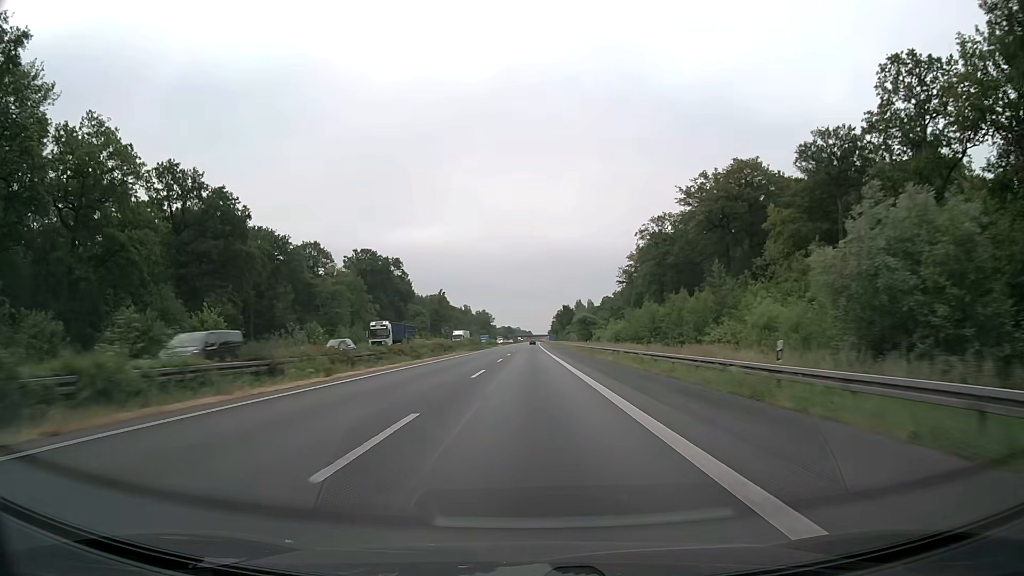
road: motorway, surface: asphalt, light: Day
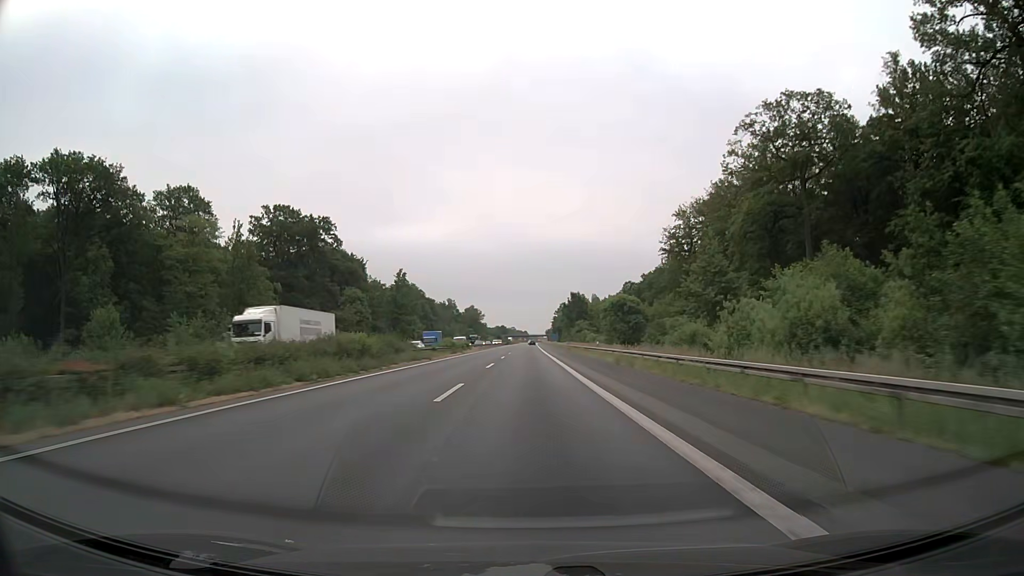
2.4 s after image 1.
(0.0, +63.4) m; 0°
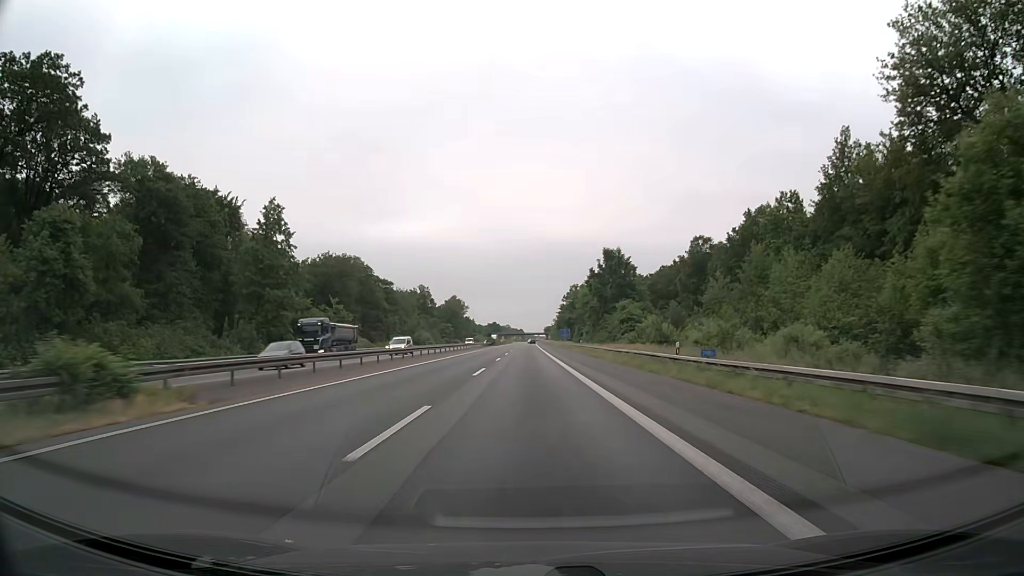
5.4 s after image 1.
(0.0, +79.3) m; 0°
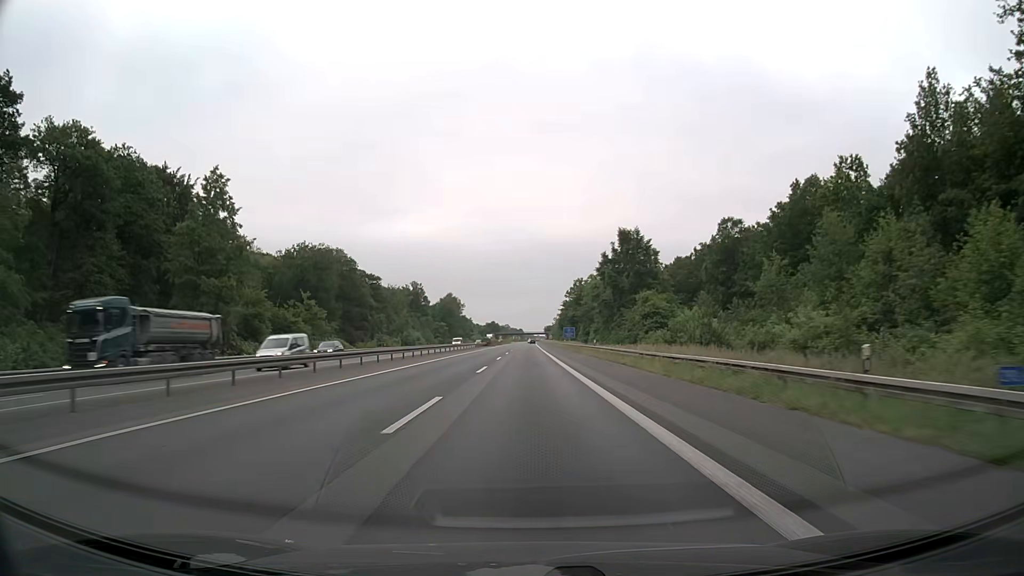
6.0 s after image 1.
(0.0, +15.8) m; 0°
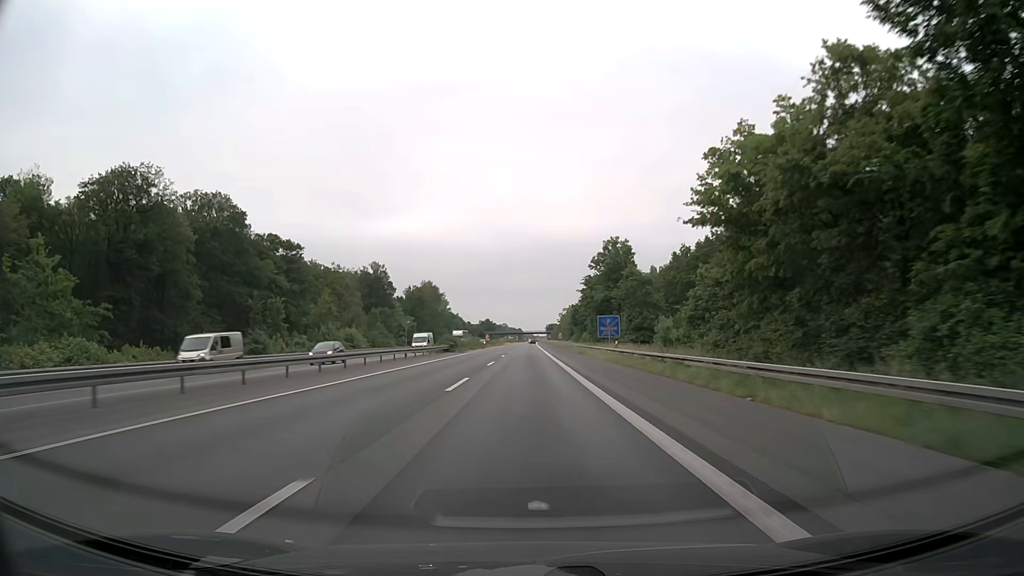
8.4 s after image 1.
(0.0, +63.4) m; 0°
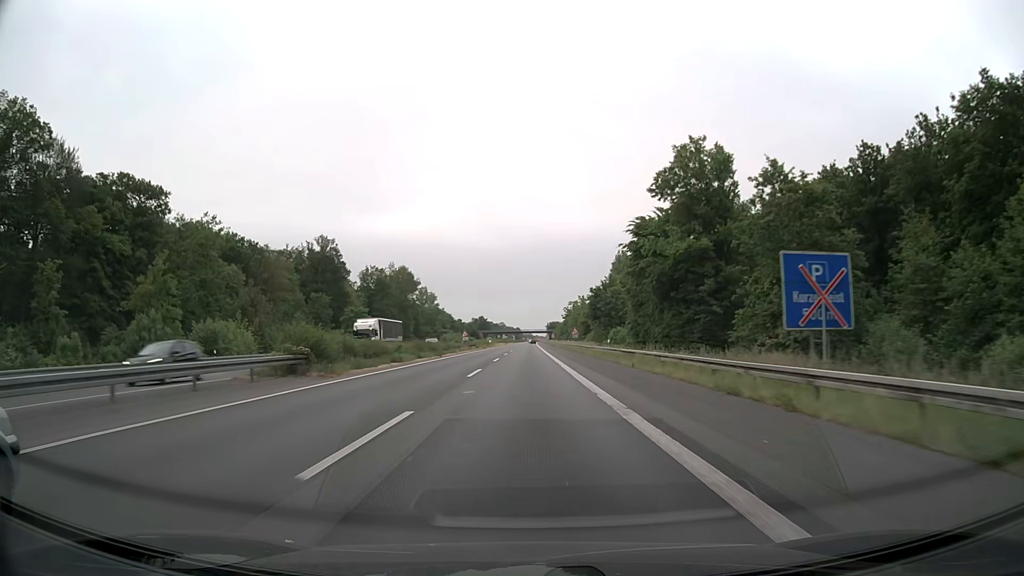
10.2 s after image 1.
(+0.1, +47.5) m; 0°
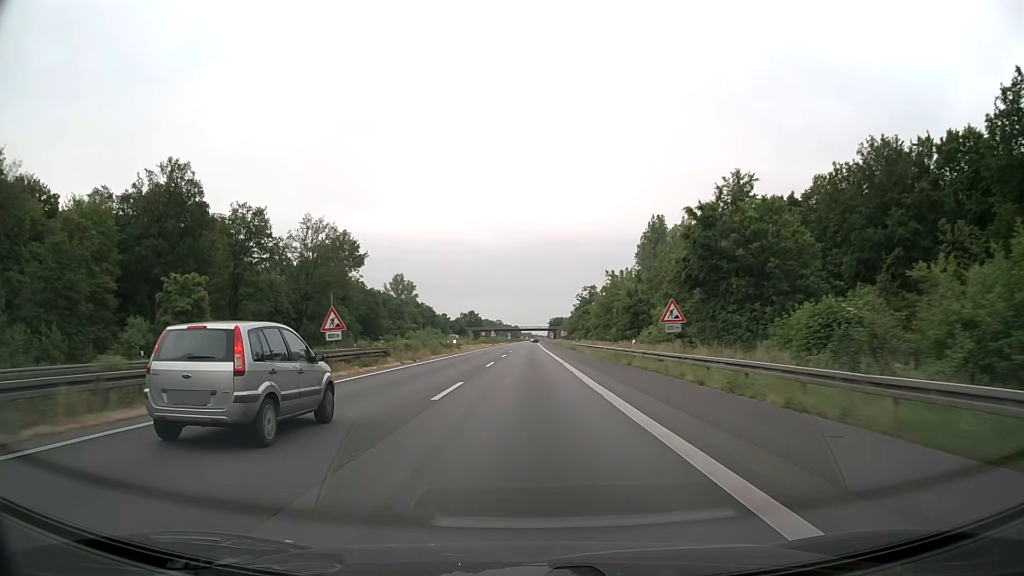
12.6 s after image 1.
(+0.1, +63.3) m; 0°
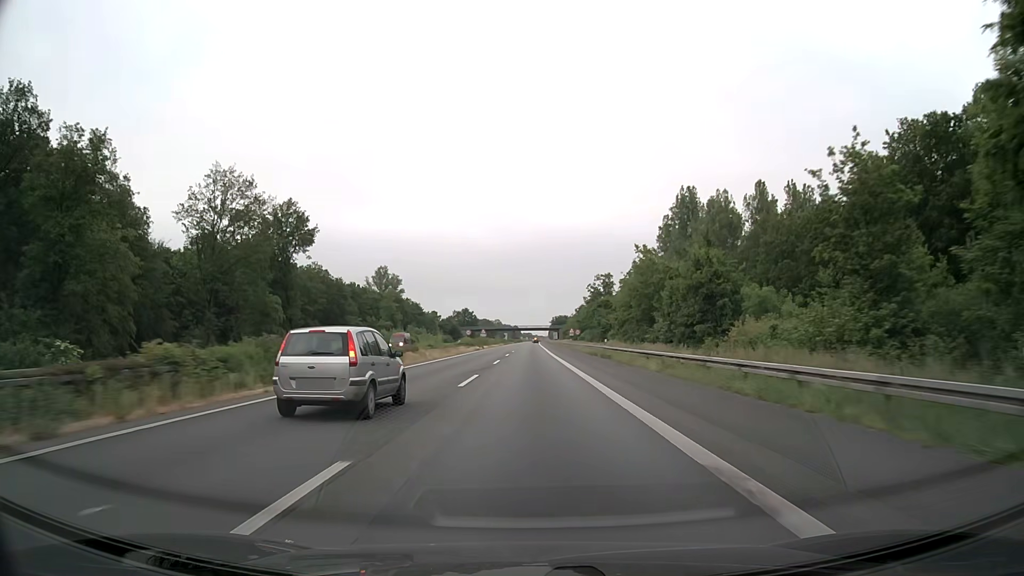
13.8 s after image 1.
(0.0, +31.7) m; 0°
(0, +10) (0, +20) (0, +30) (0, +40) (0, +50) (0, +60) (0, +70) (0, +80) (0, +90) (0, +100) m
